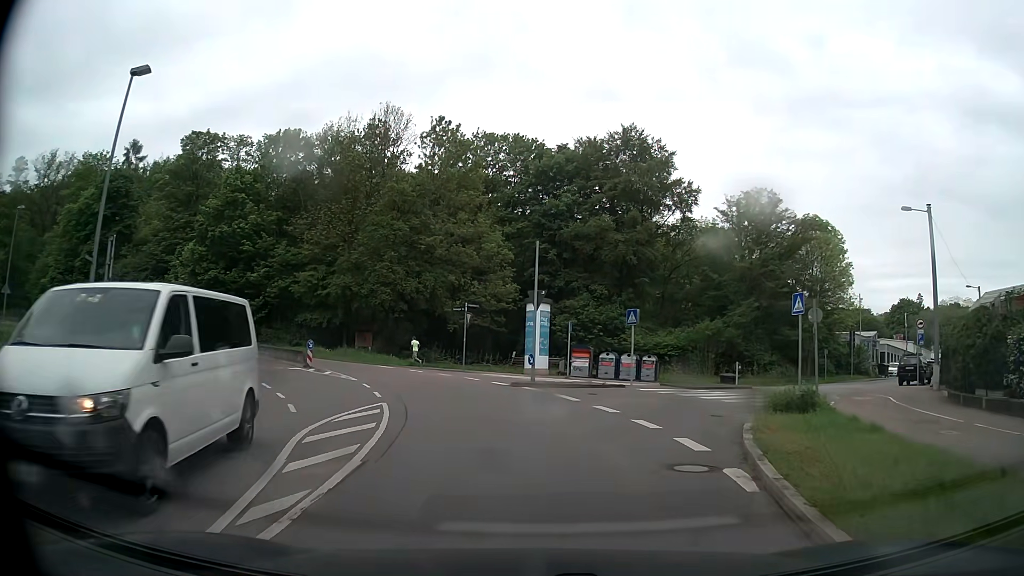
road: secondary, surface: asphalt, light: Day
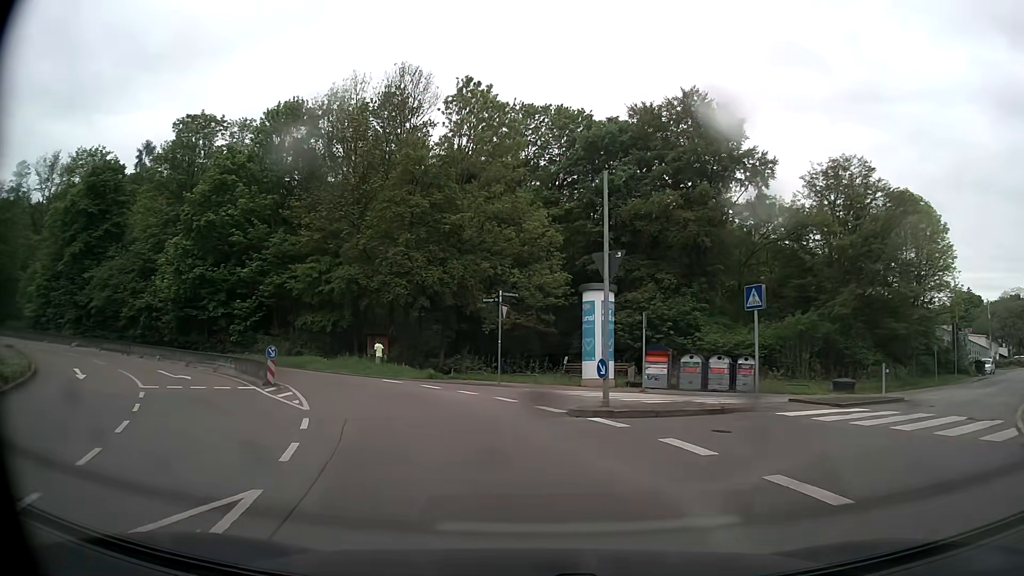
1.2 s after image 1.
(-0.4, +10.1) m; -5°
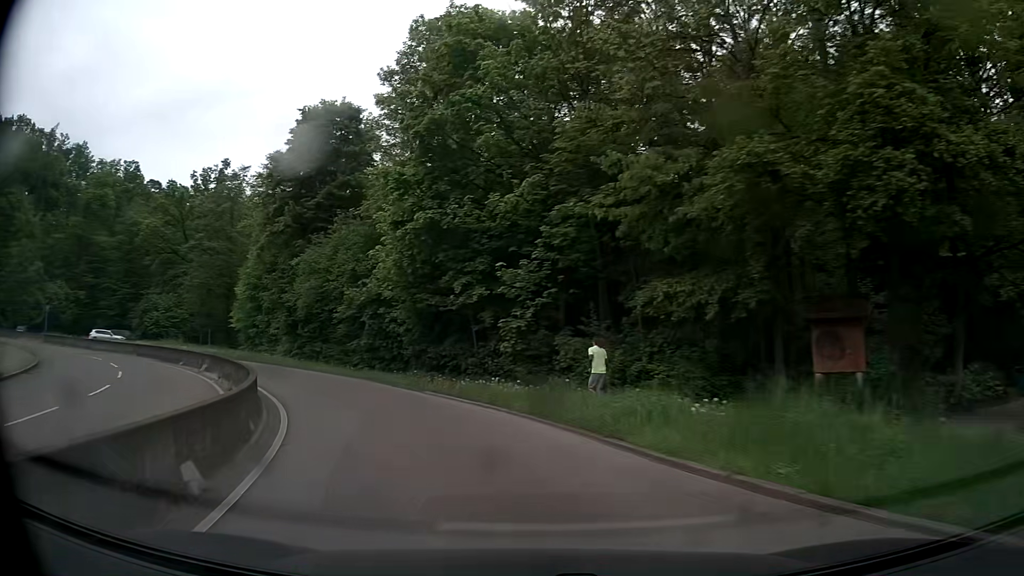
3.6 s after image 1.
(-6.2, +23.3) m; -33°
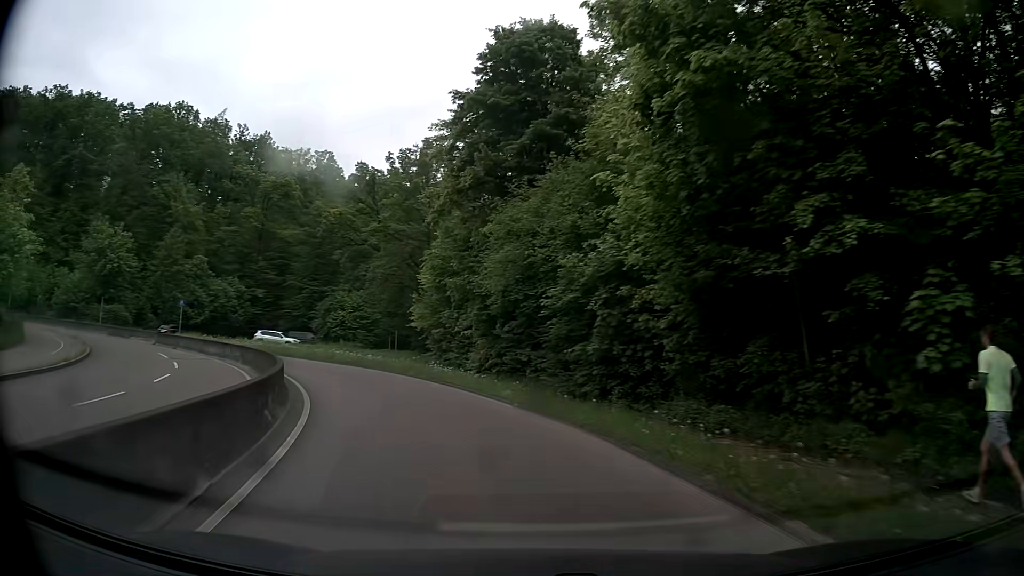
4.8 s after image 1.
(-2.5, +13.1) m; -20°
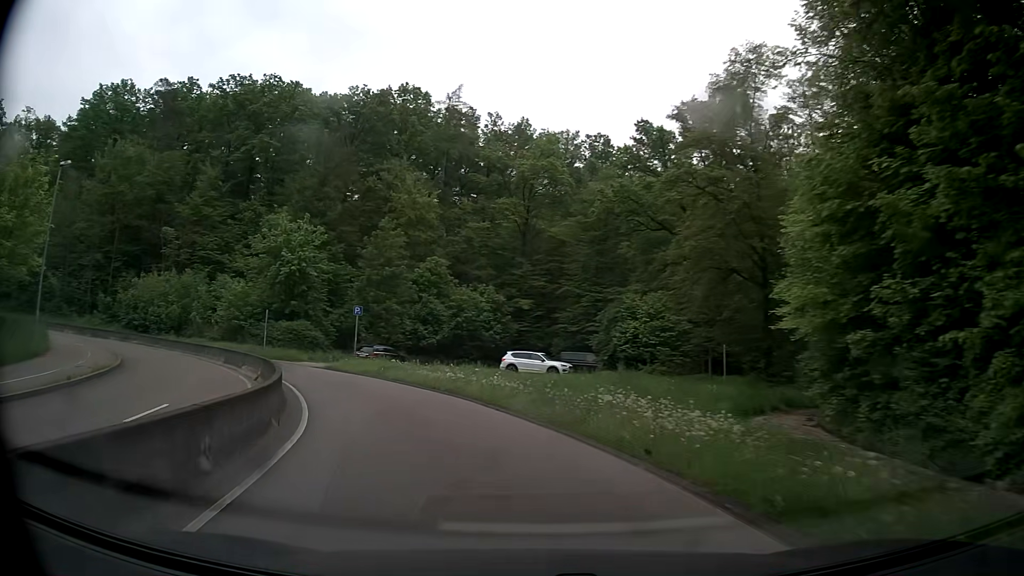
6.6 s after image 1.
(-4.5, +20.1) m; -25°
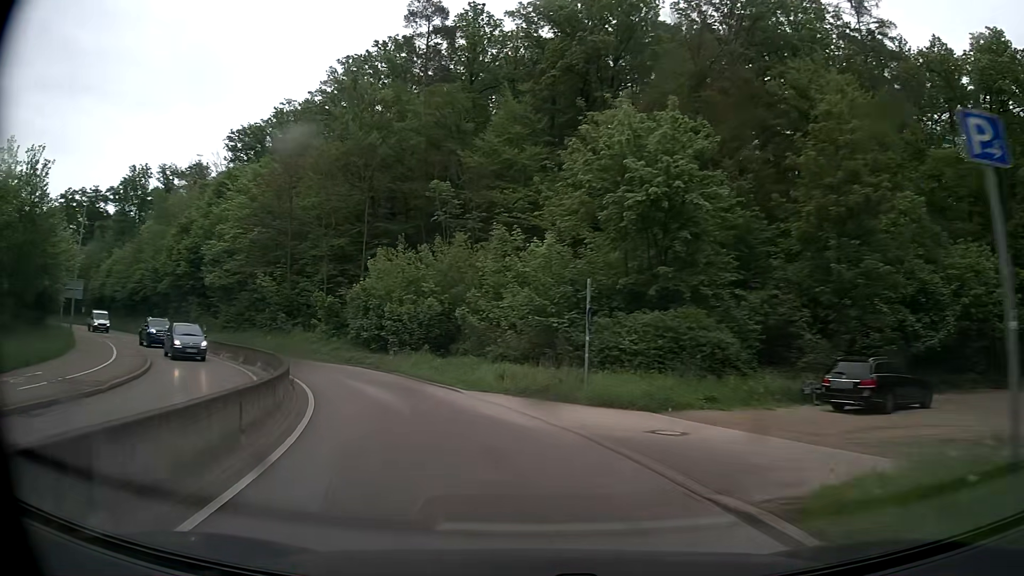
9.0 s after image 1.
(-8.2, +26.8) m; -33°
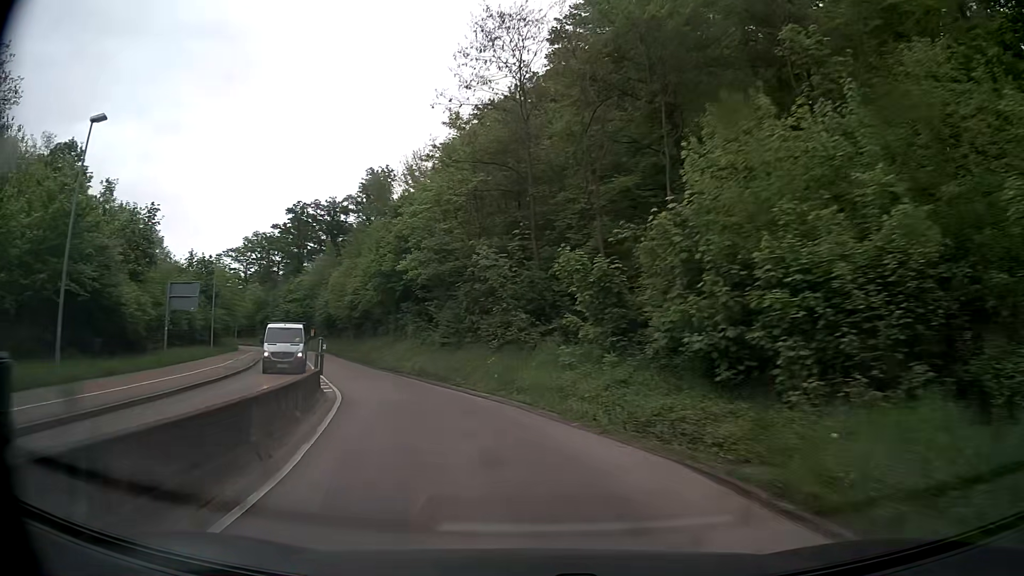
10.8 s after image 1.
(-5.2, +21.1) m; -27°
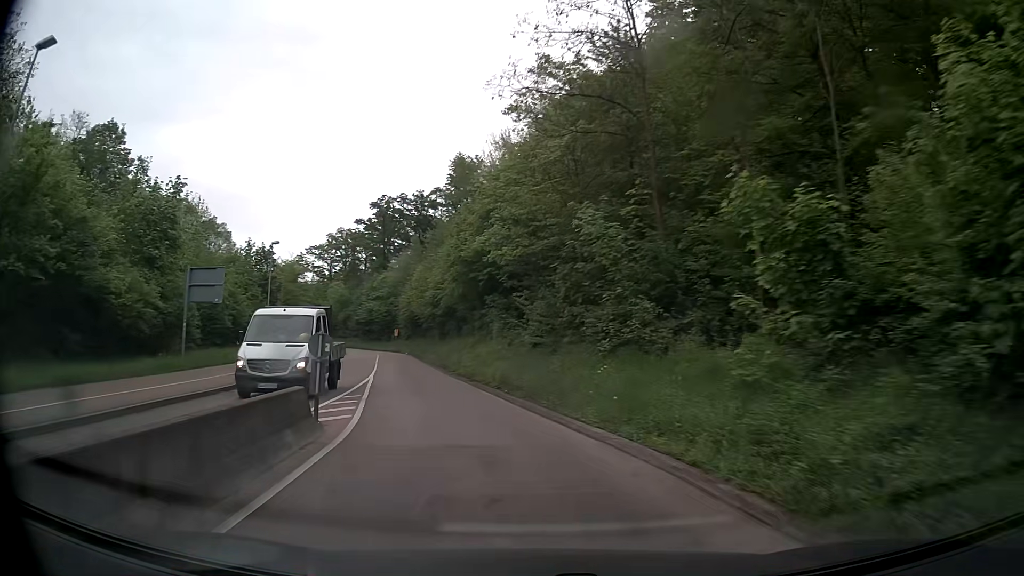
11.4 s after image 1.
(-0.6, +7.5) m; -8°
(-1, +10) (-3, +20) (-5, +30) (-7, +39) (-9, +49) (-12, +59) (-14, +68) (-17, +78) (-20, +88) (-24, +97) m
